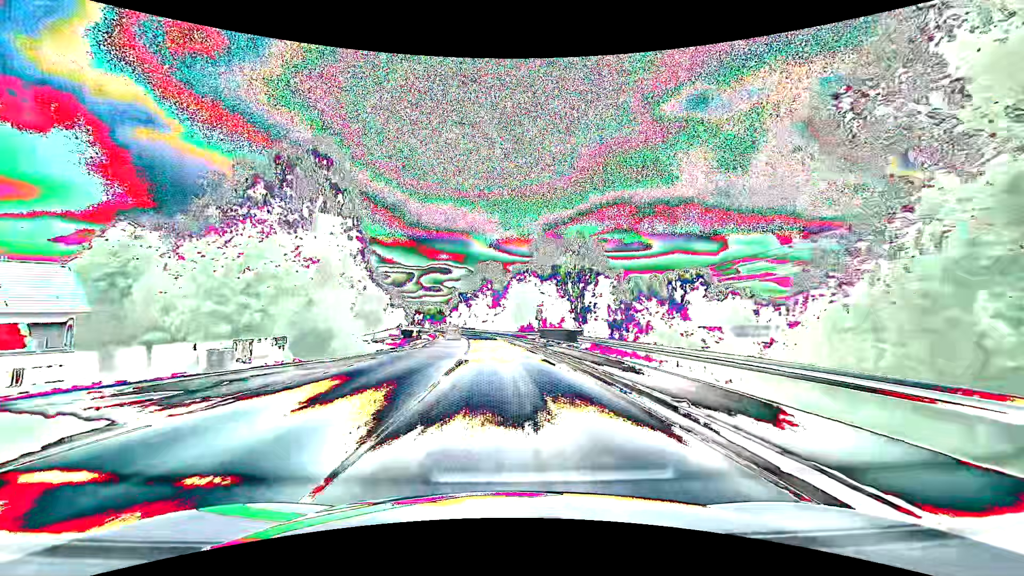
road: primary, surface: asphalt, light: Day
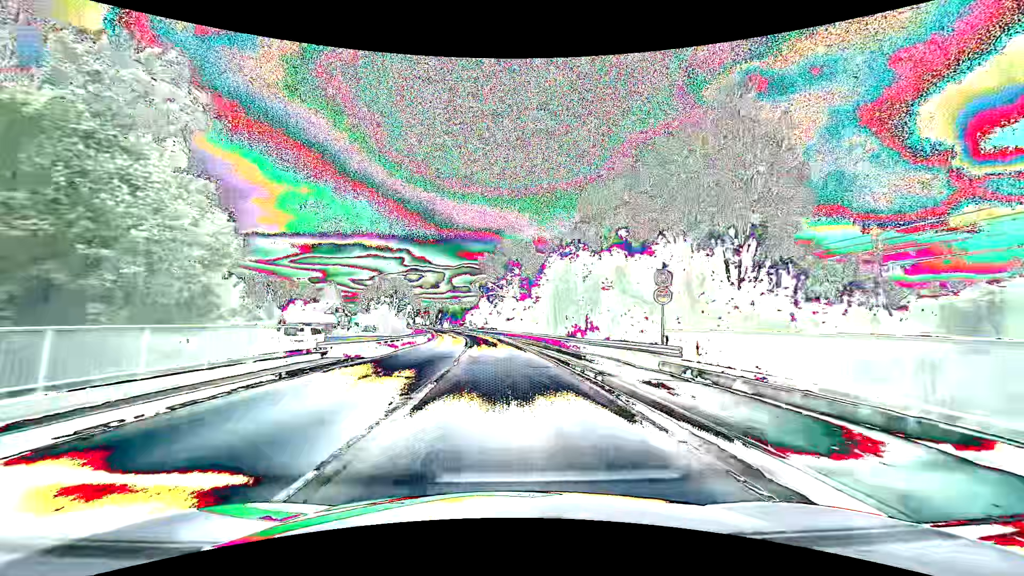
(-0.8, +35.0) m; -3°
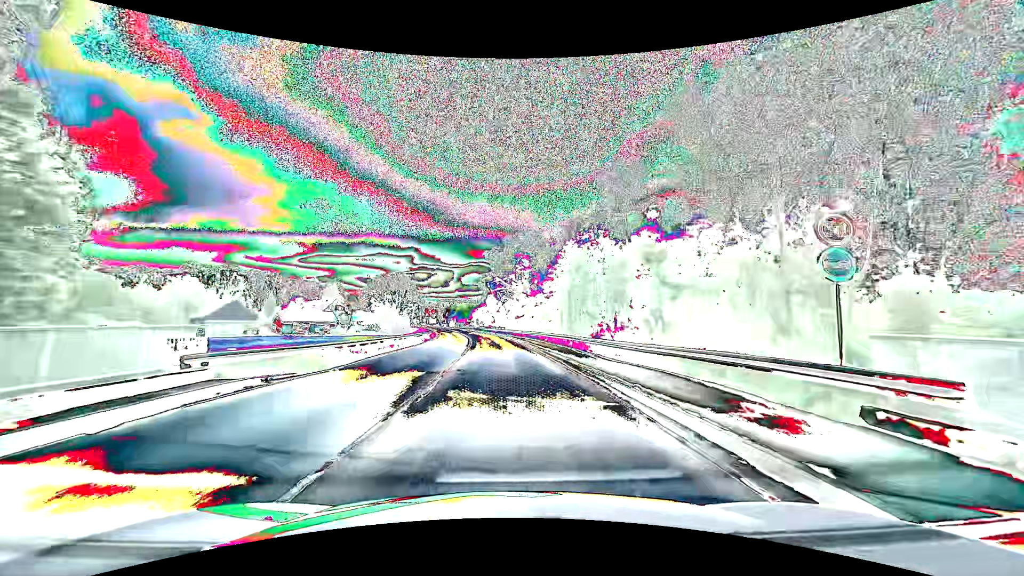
(-0.1, +8.5) m; -2°
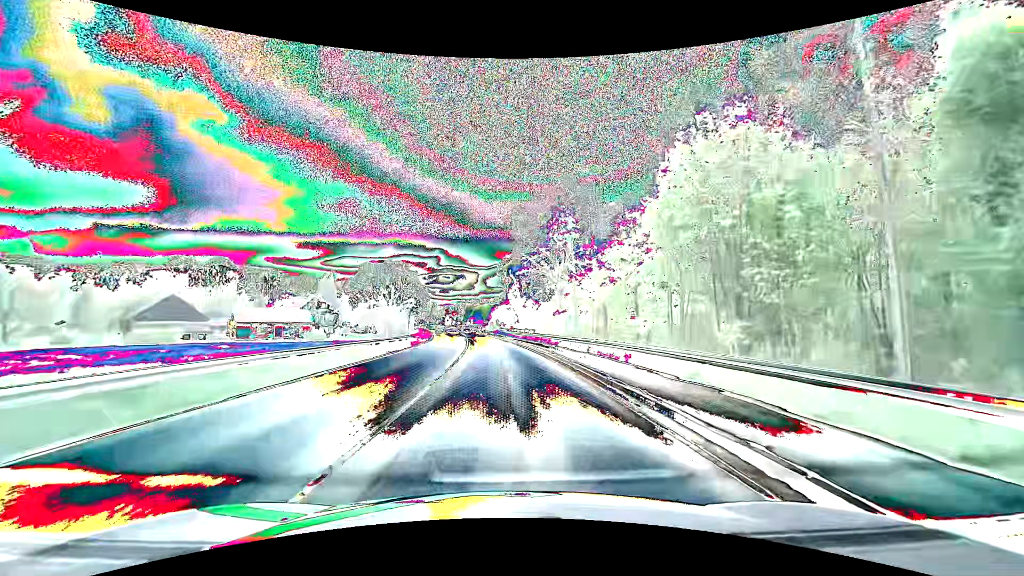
(-0.6, +32.4) m; -2°
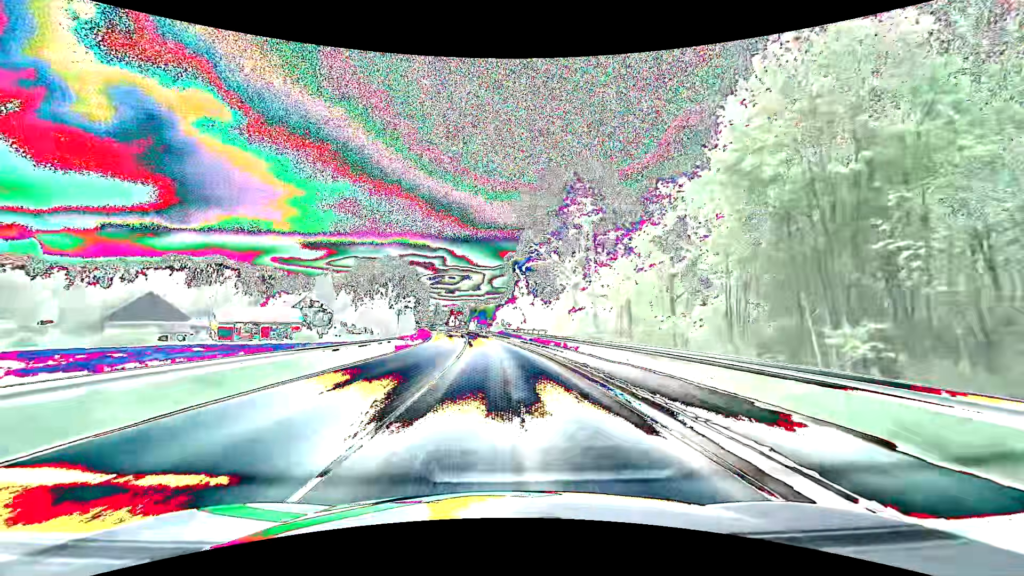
(-0.1, +7.9) m; -1°
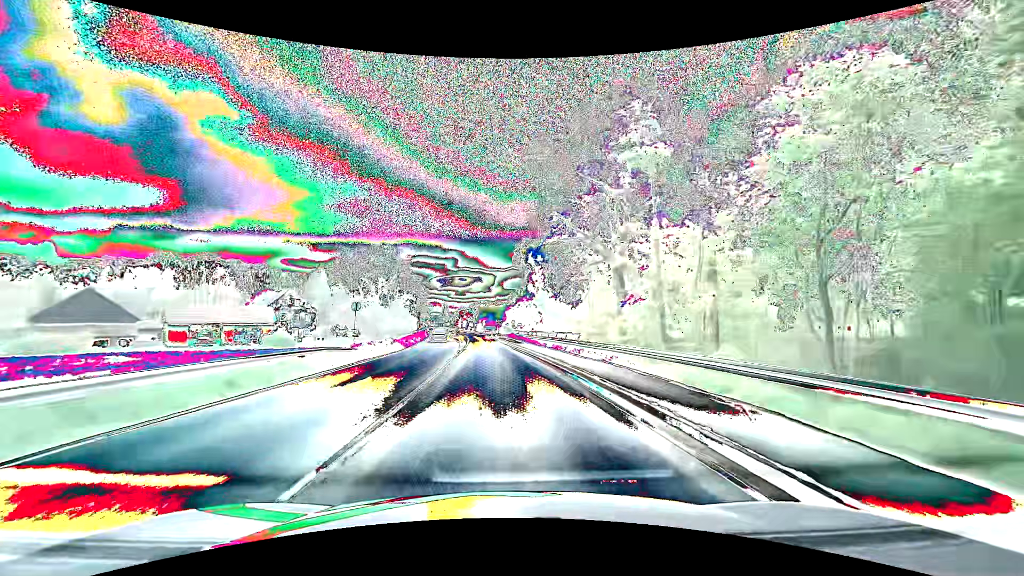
(-0.1, +15.6) m; -1°
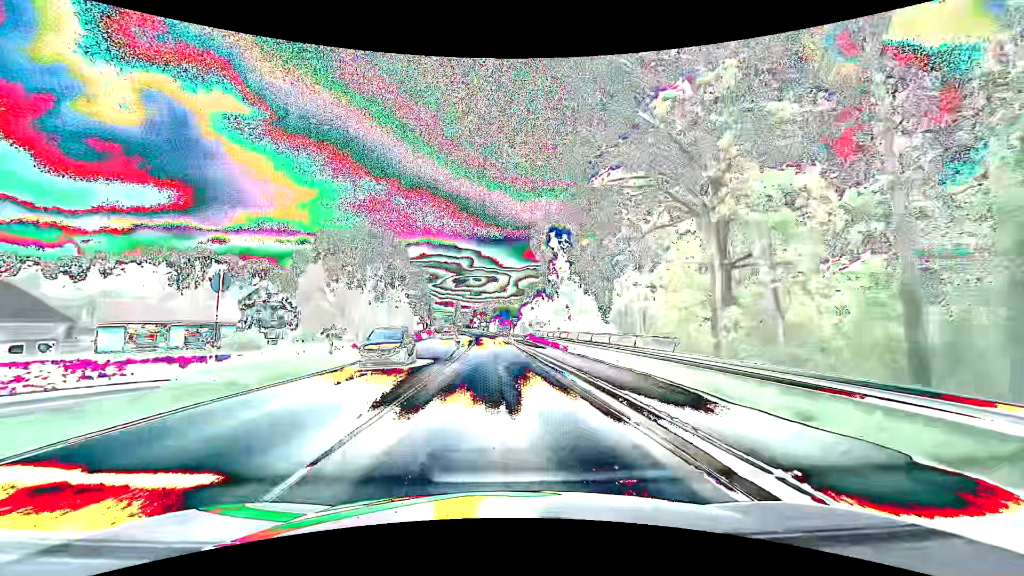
(-0.3, +15.4) m; -2°
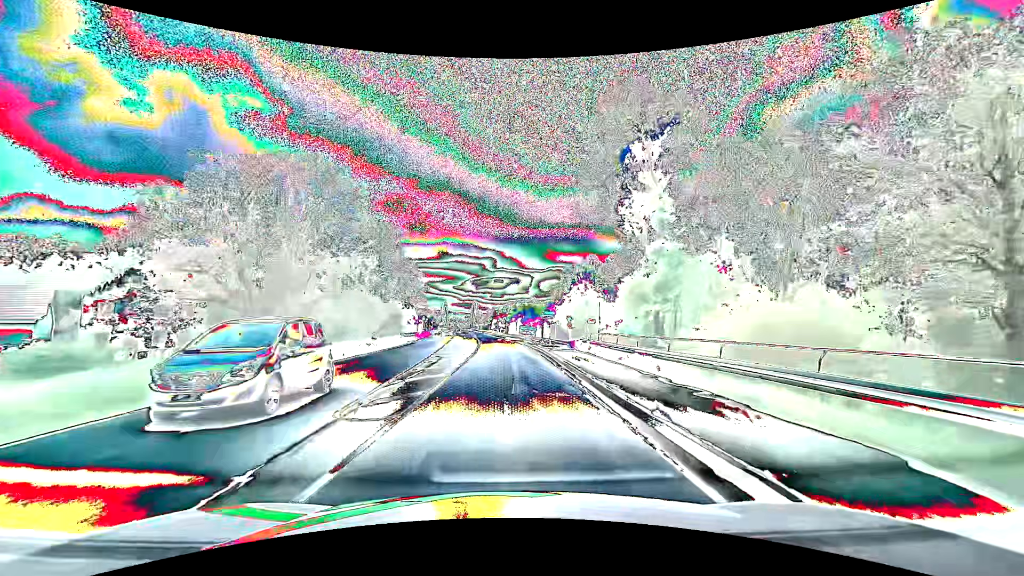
(-0.7, +30.6) m; -2°
(0, +10) (0, +20) (0, +30) (-1, +40) (-1, +50) (-2, +60) (-3, +70) (-4, +80) (-5, +90) (-6, +100) m
